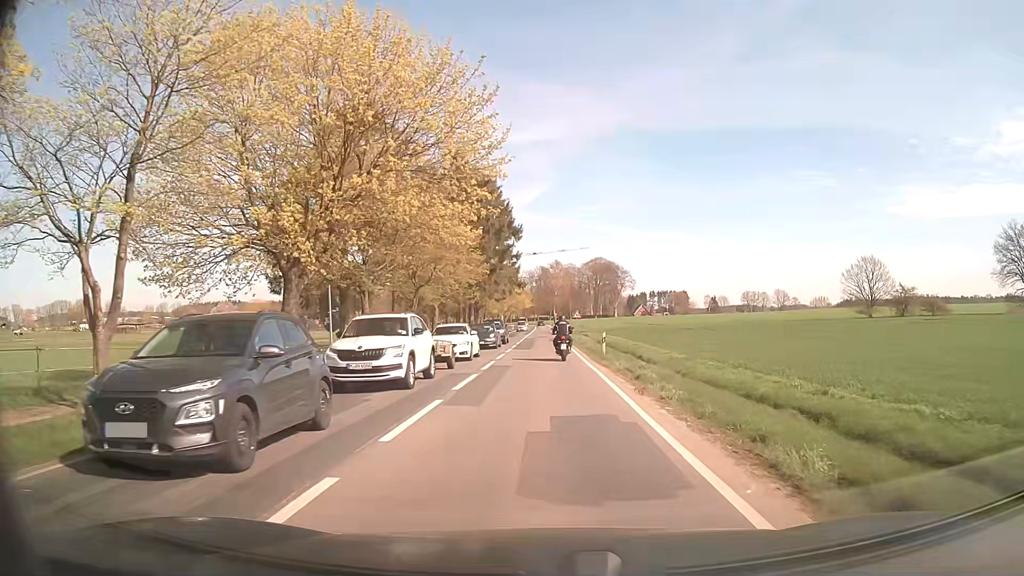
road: secondary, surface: asphalt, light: Day
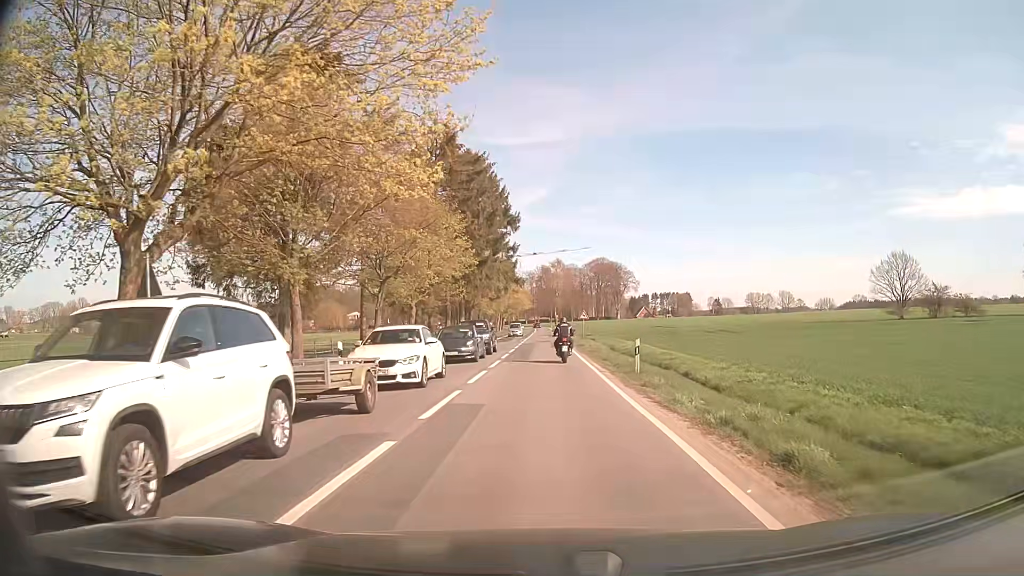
(0.0, +10.3) m; 0°
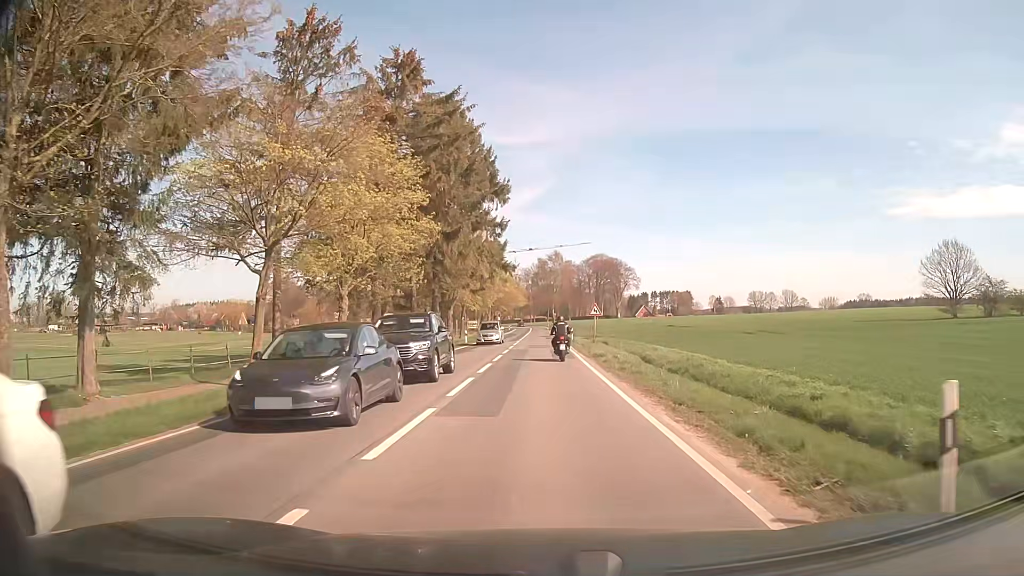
(-0.1, +15.4) m; 0°
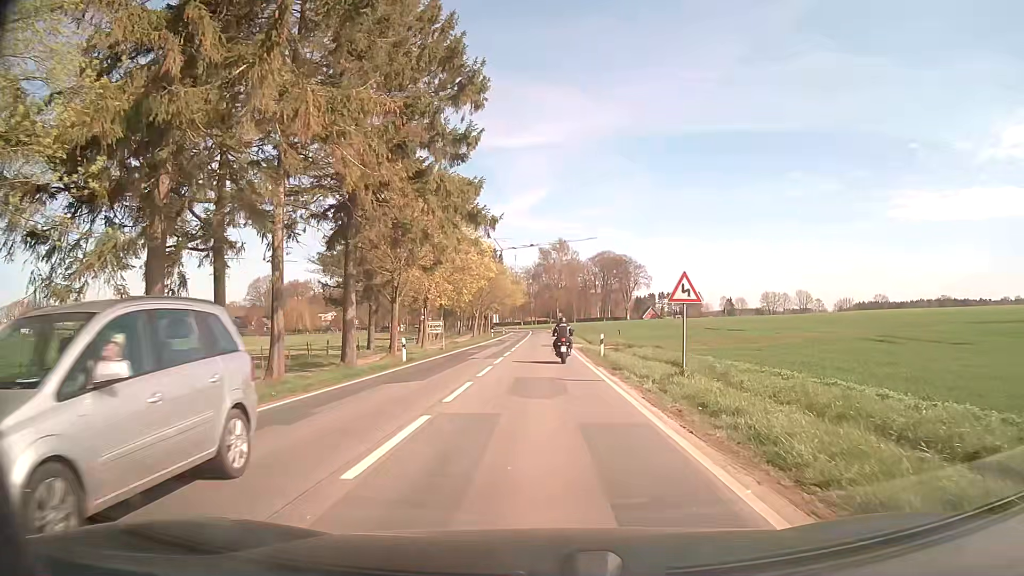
(0.0, +25.5) m; 0°
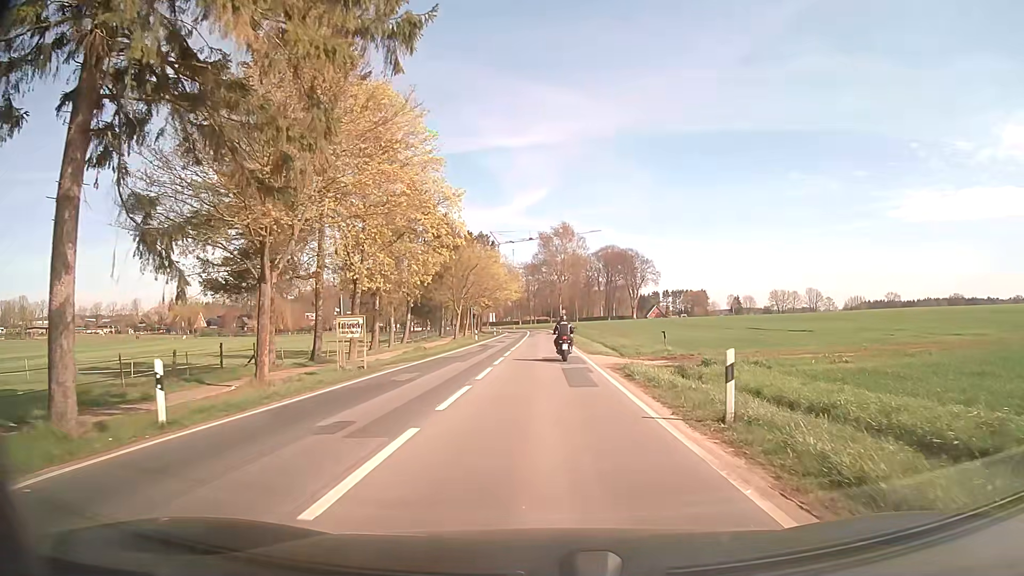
(-0.1, +19.8) m; 0°
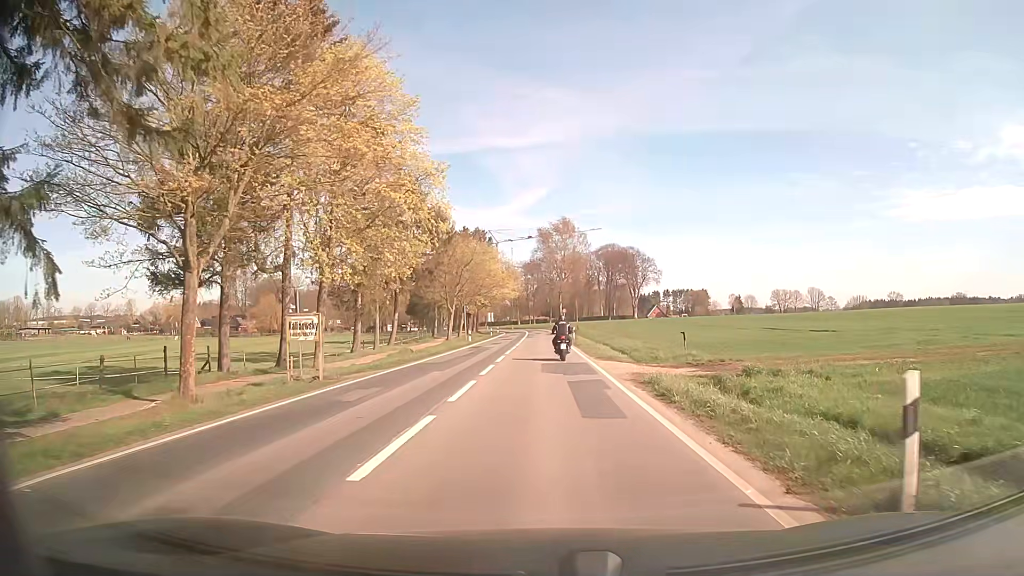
(0.0, +4.9) m; 0°
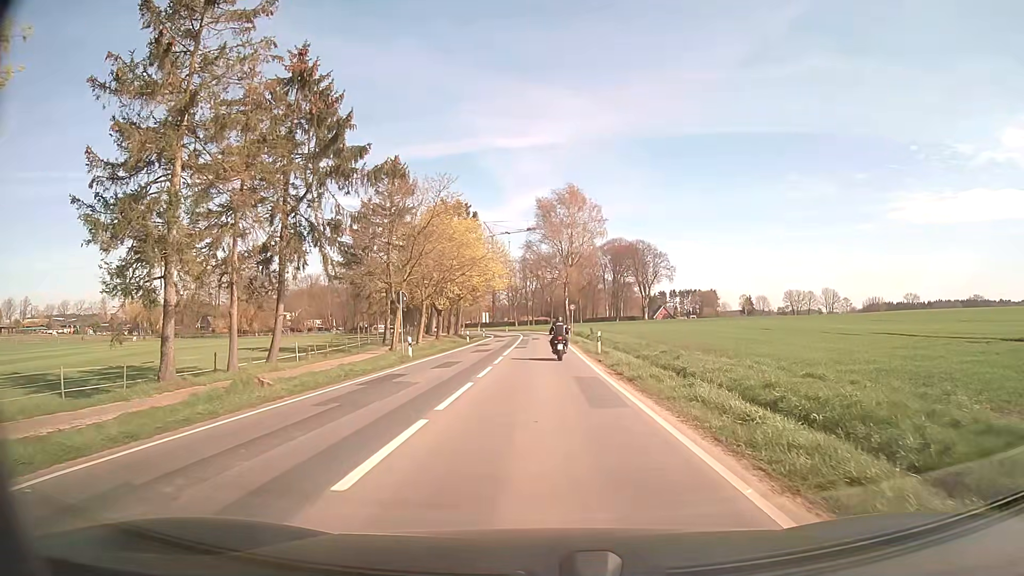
(-0.3, +25.1) m; 0°
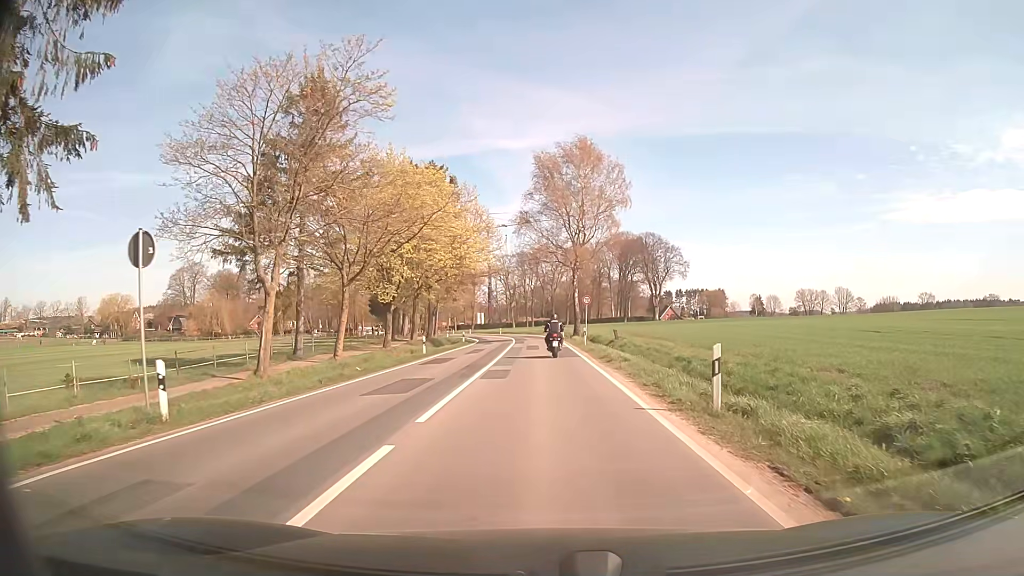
(-0.1, +20.8) m; 0°
(0, +10) (0, +20) (0, +30) (0, +40) (-1, +50) (-1, +60) (-2, +70) (-3, +80) (-5, +90) (-7, +99) m
